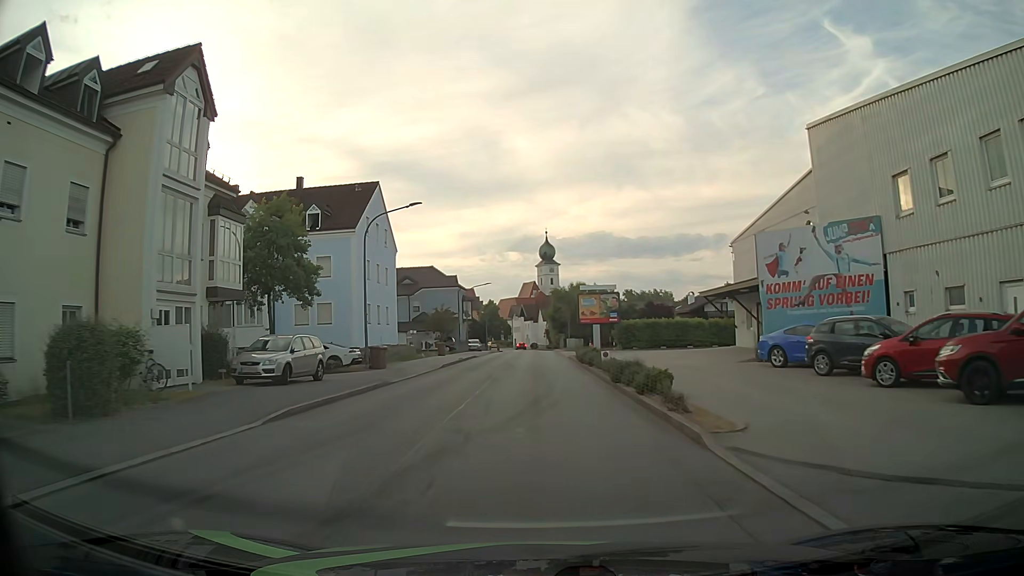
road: unclassified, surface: asphalt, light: Day
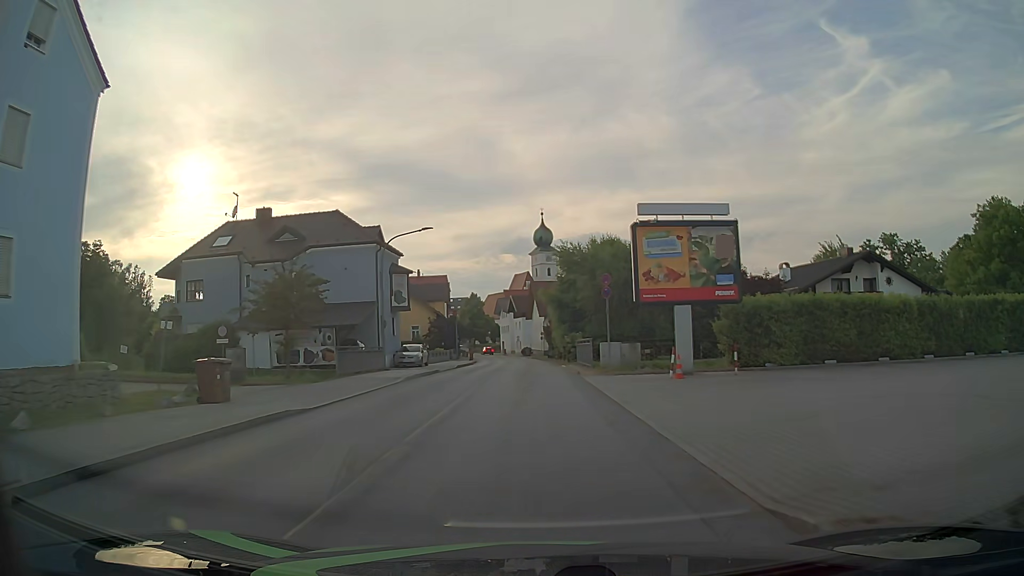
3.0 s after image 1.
(+0.3, +38.2) m; +1°
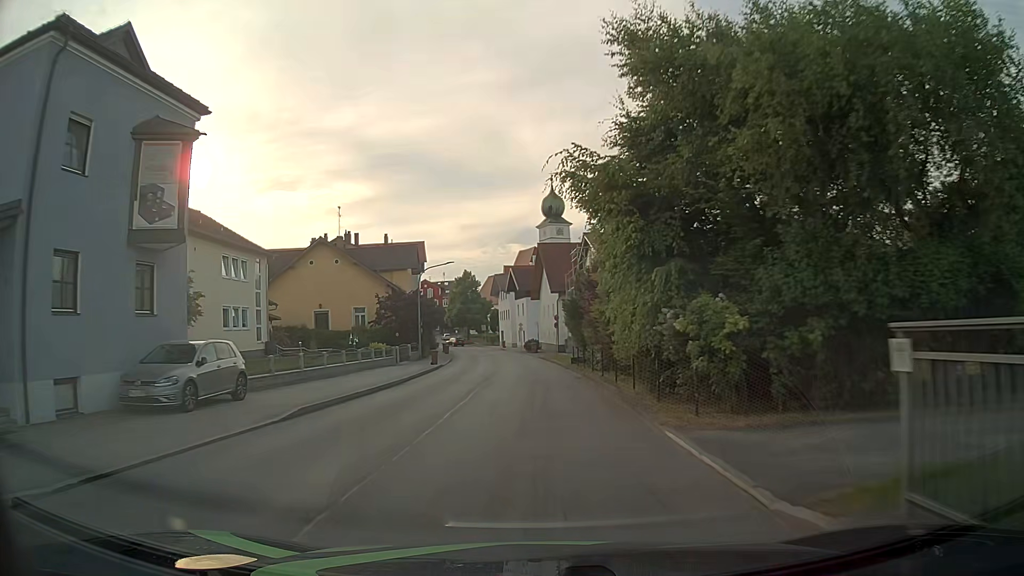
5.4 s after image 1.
(-0.2, +30.6) m; -1°
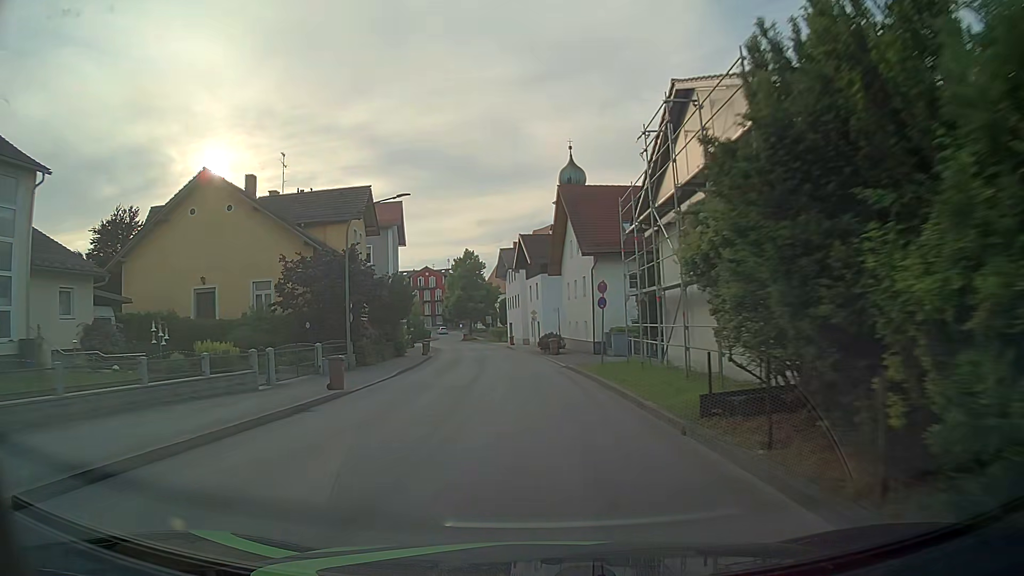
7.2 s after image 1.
(-0.2, +23.2) m; -2°
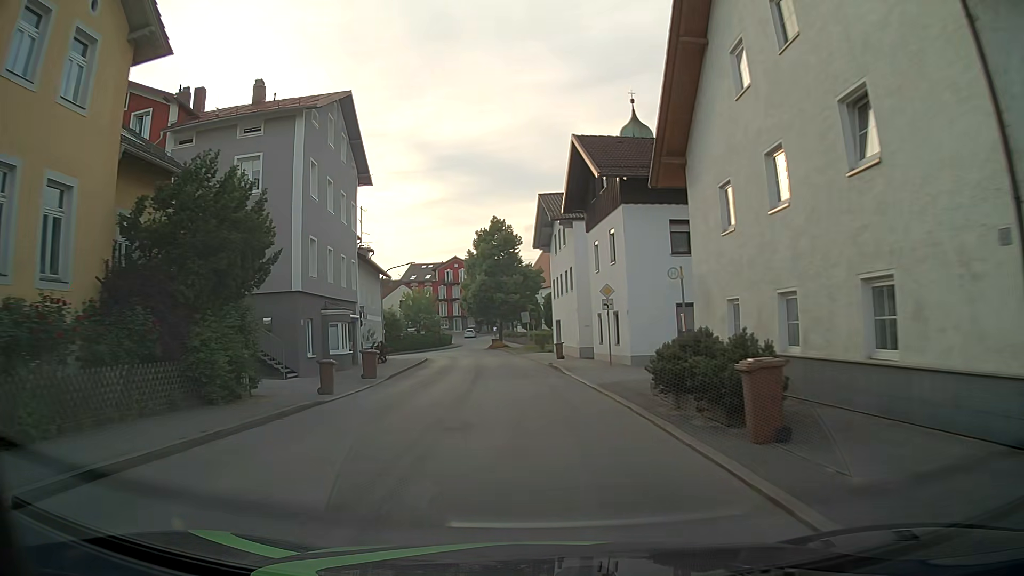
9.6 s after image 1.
(-0.2, +30.8) m; -3°
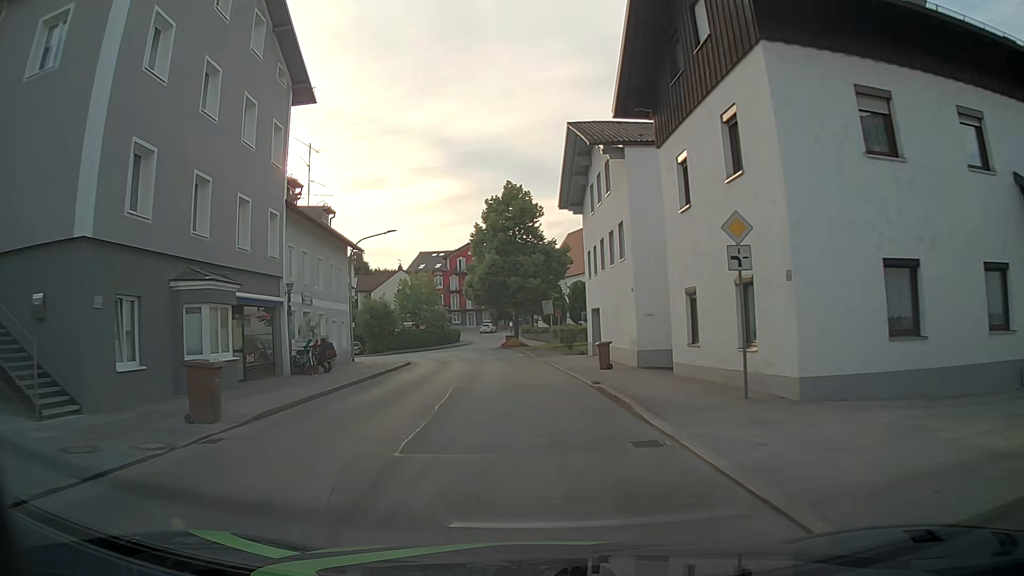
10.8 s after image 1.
(-0.3, +14.3) m; -2°
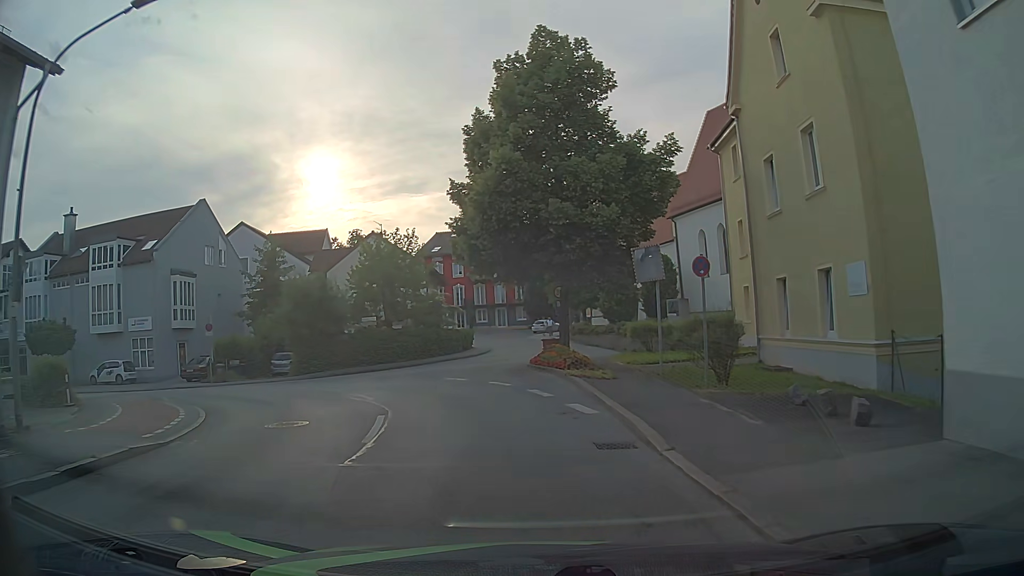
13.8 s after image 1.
(-0.8, +28.8) m; -4°
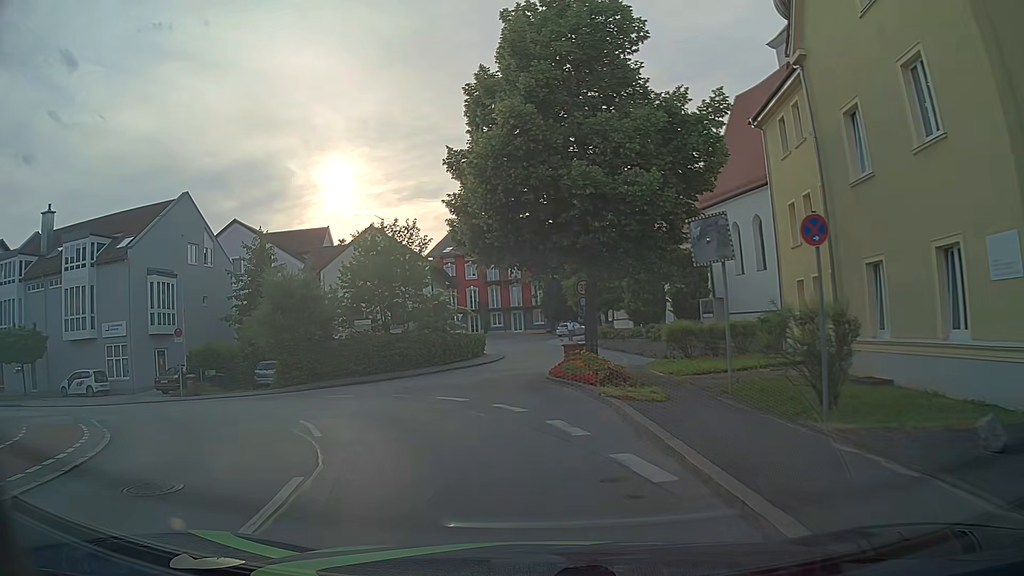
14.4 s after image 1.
(0.0, +4.9) m; -1°
(-1, +10) (-6, +18) (-14, +24) (-24, +25) (-34, +26) (-44, +27) (-54, +28) (-64, +29) (-74, +30) (-84, +31) m
